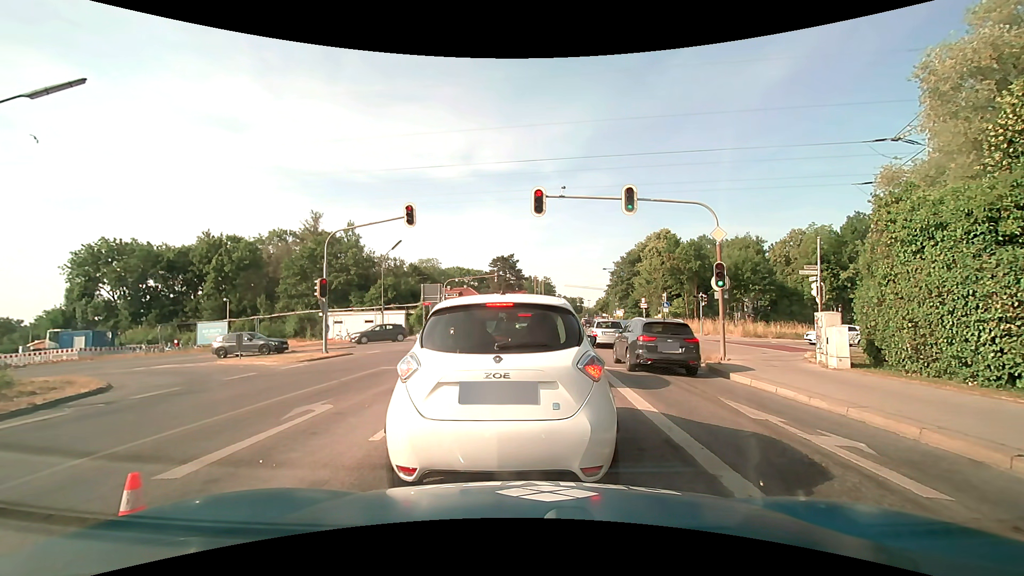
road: secondary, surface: asphalt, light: Day
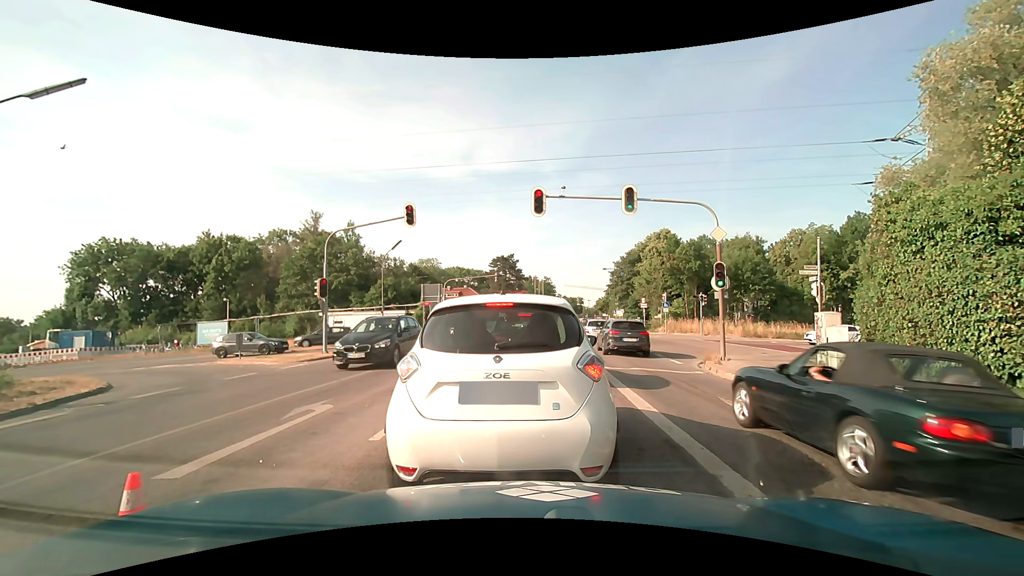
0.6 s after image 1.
(0.0, 0.0) m; 0°
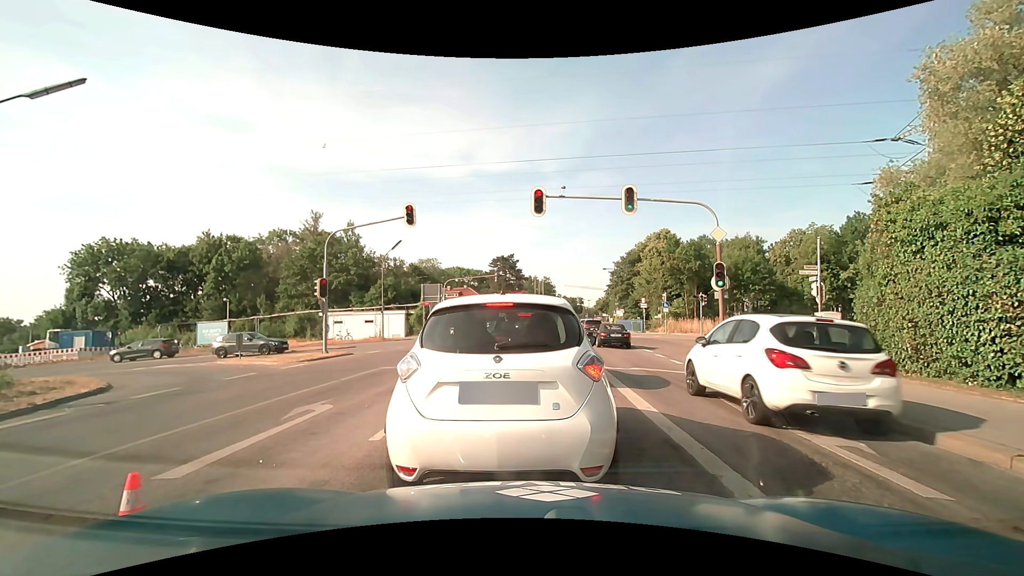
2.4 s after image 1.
(0.0, 0.0) m; 0°
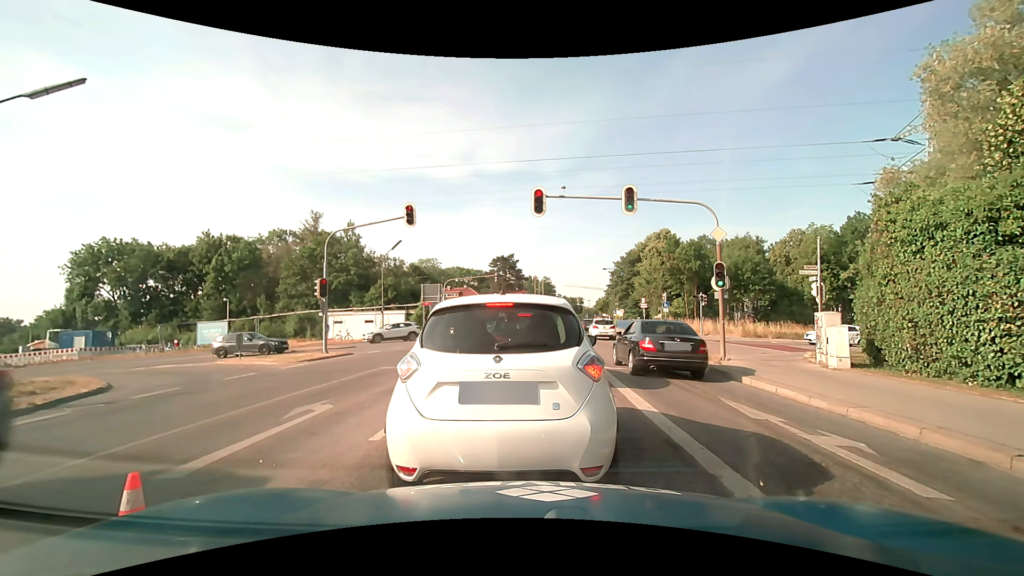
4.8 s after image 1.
(0.0, 0.0) m; 0°
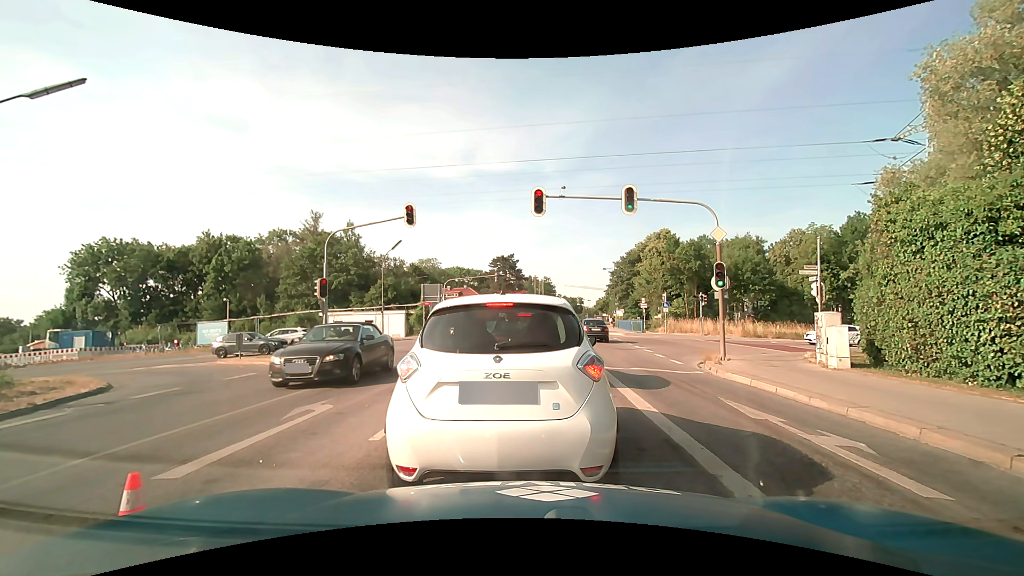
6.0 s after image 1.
(0.0, 0.0) m; 0°
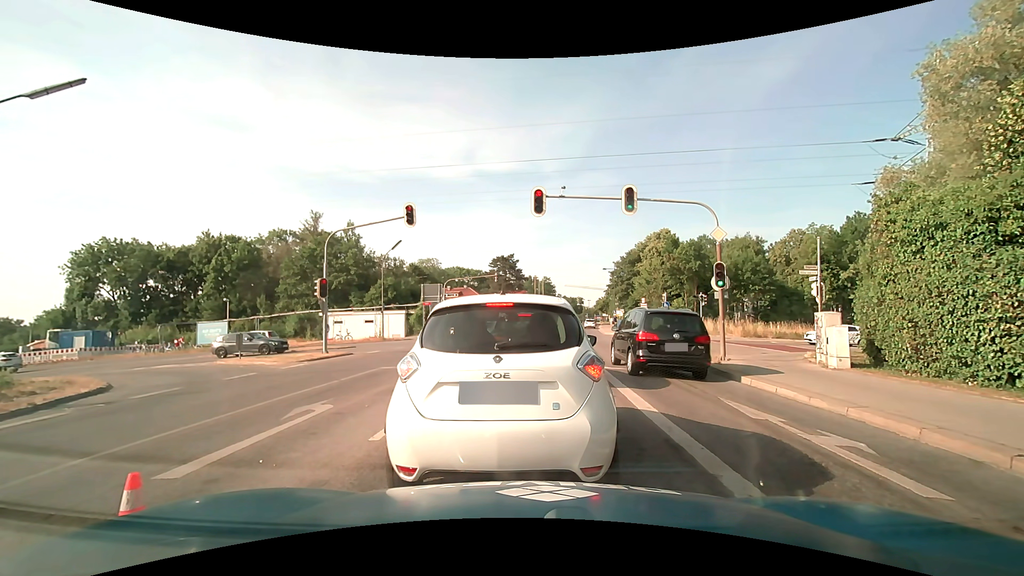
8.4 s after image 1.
(0.0, 0.0) m; 0°
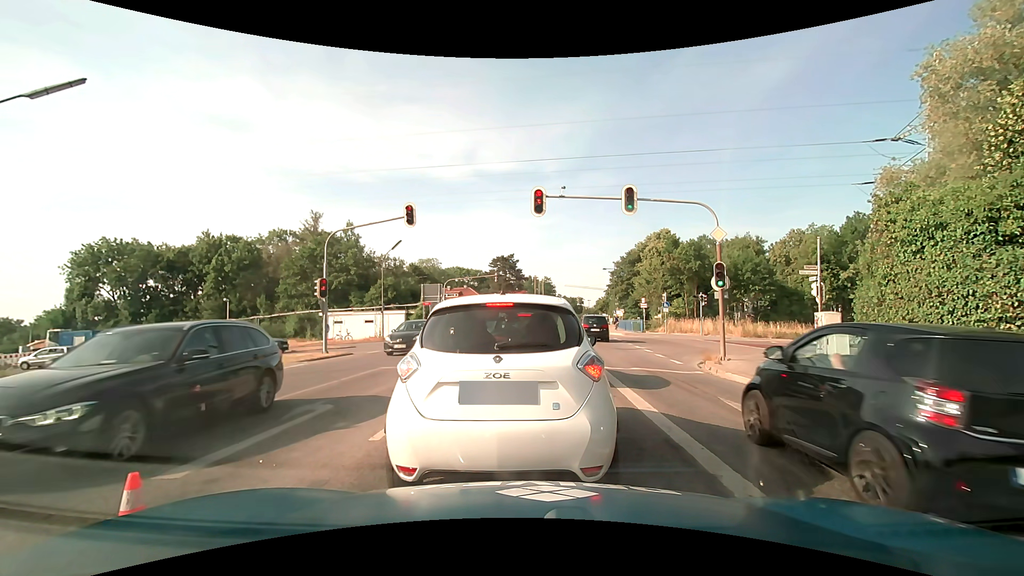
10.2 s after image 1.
(0.0, 0.0) m; 0°
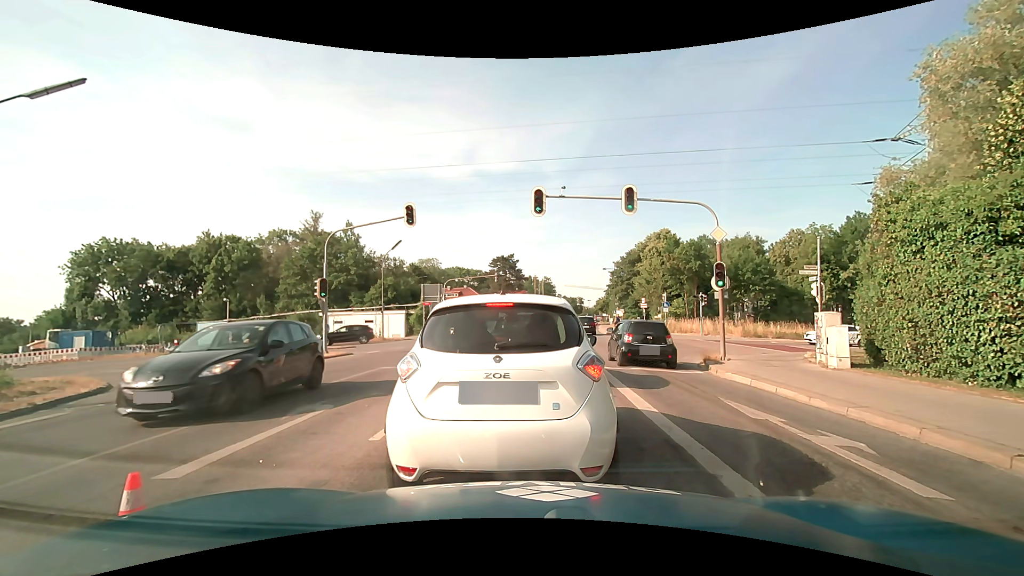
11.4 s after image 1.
(0.0, 0.0) m; 0°
